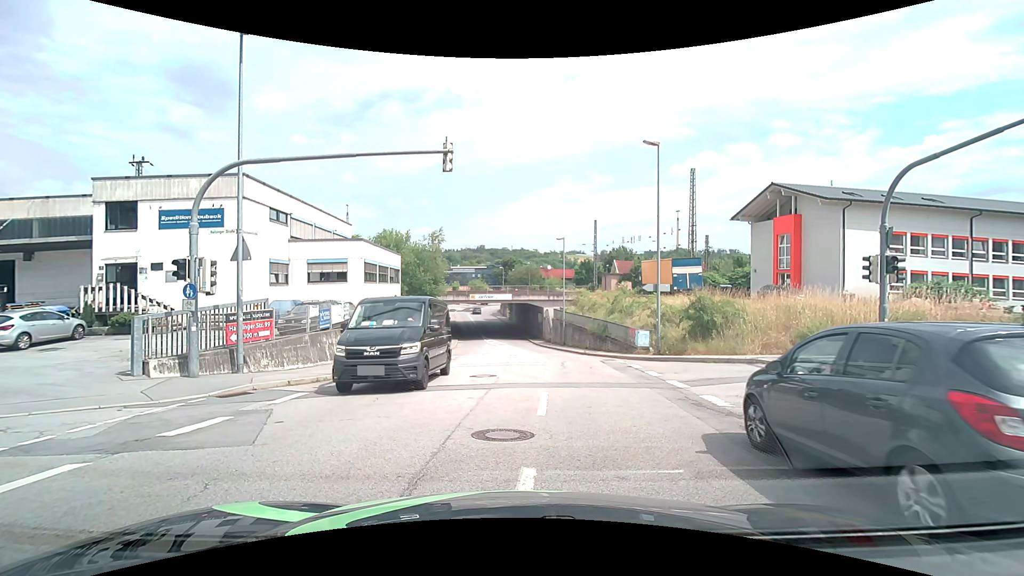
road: tertiary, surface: asphalt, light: Day
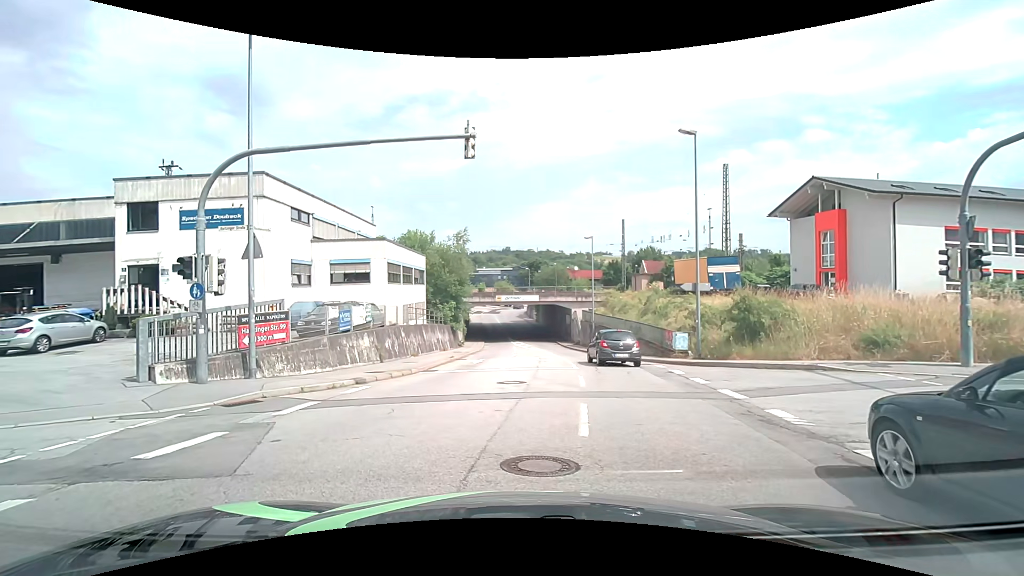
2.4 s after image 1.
(-0.1, +1.4) m; -3°
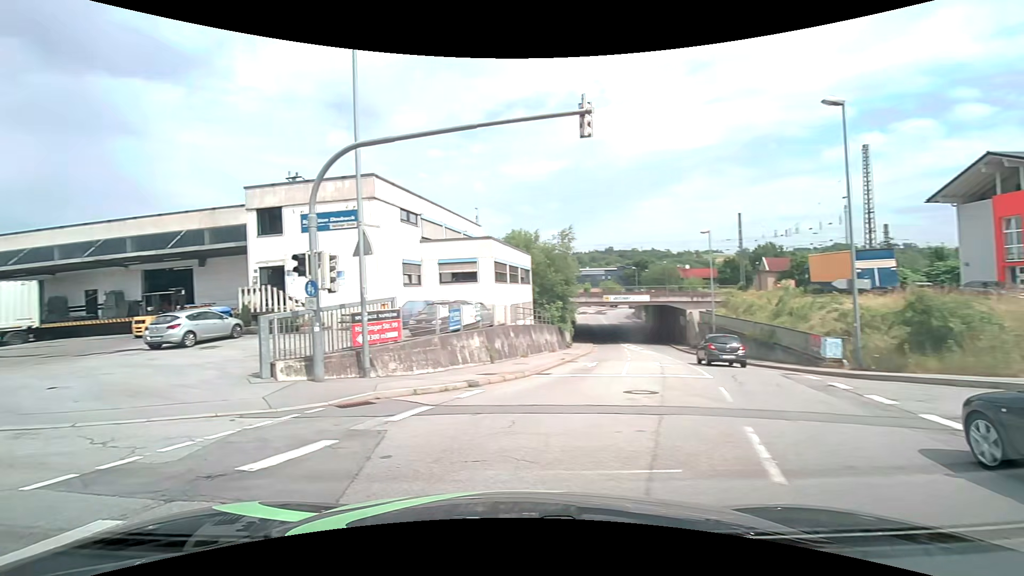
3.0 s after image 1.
(-0.2, +1.5) m; -15°
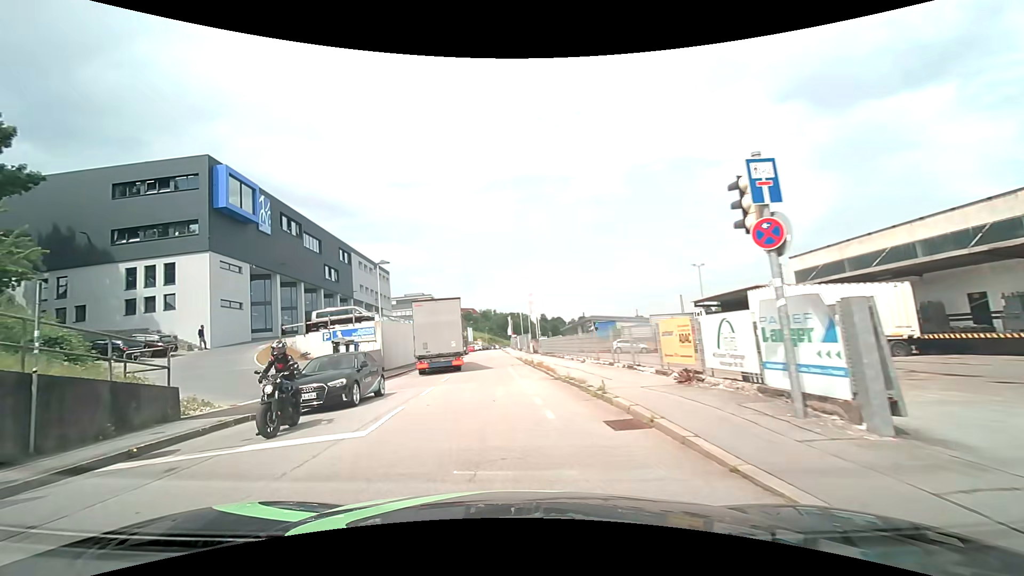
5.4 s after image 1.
(-7.2, +6.8) m; -78°
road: residential
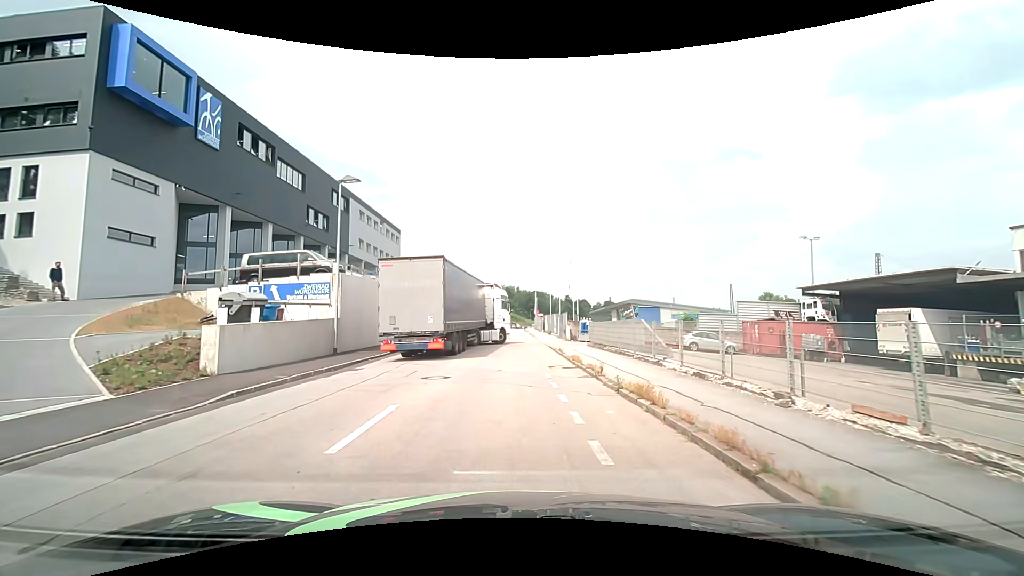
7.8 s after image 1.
(-0.9, +14.9) m; -2°
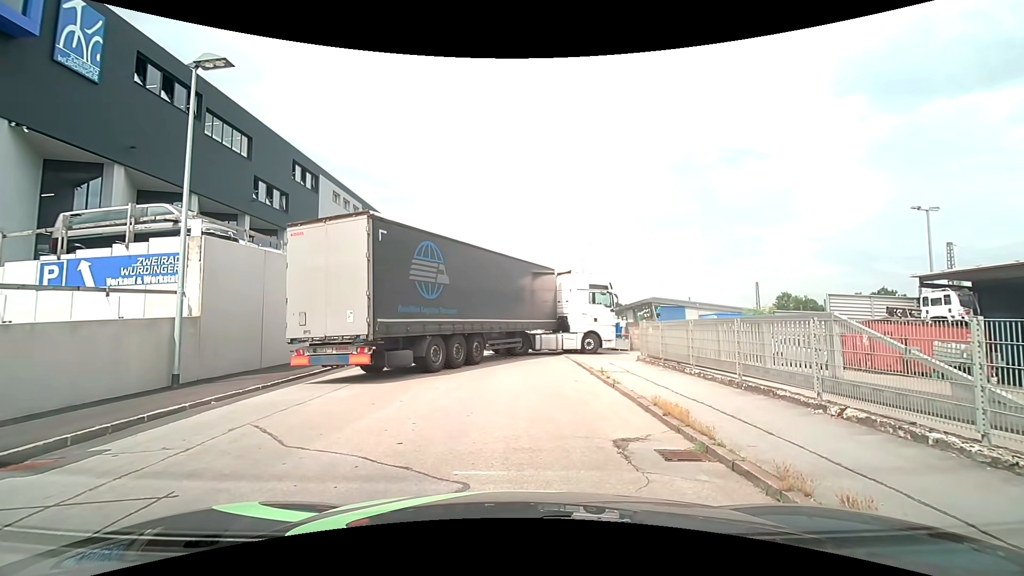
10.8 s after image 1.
(0.0, +10.1) m; +2°
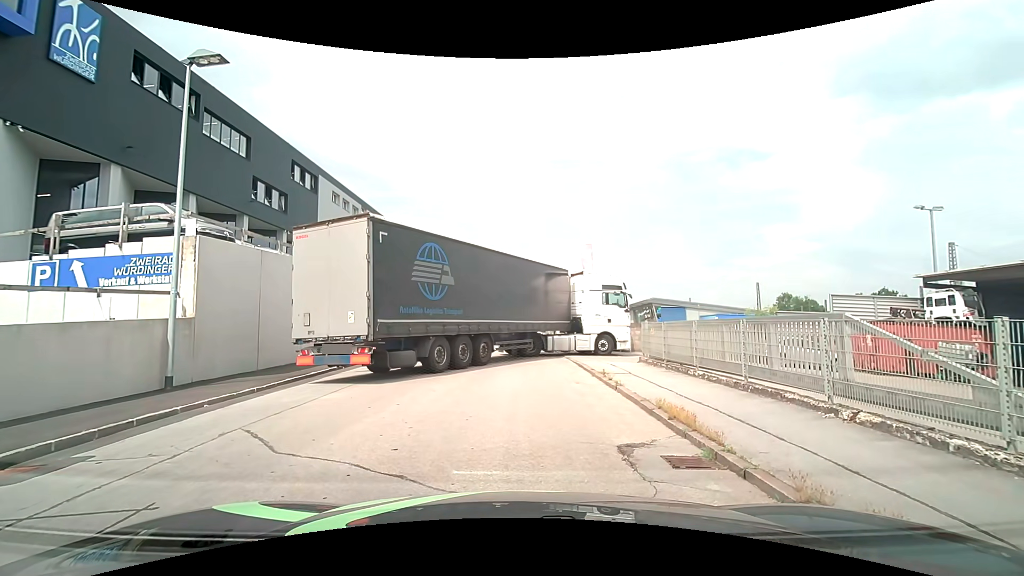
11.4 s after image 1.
(0.0, +0.2) m; 0°
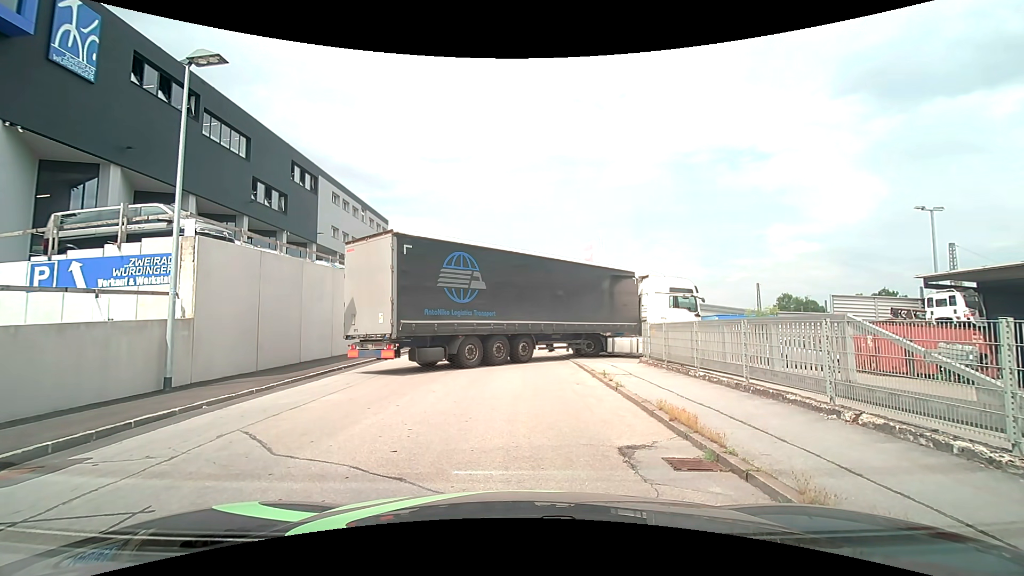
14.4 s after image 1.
(0.0, +0.1) m; 0°
(0, +10) (-1, +20) (-2, +30) (-2, +40) (-2, +50) (-3, +60) (-3, +70) (-3, +80) (-3, +90) (-3, +100) m
